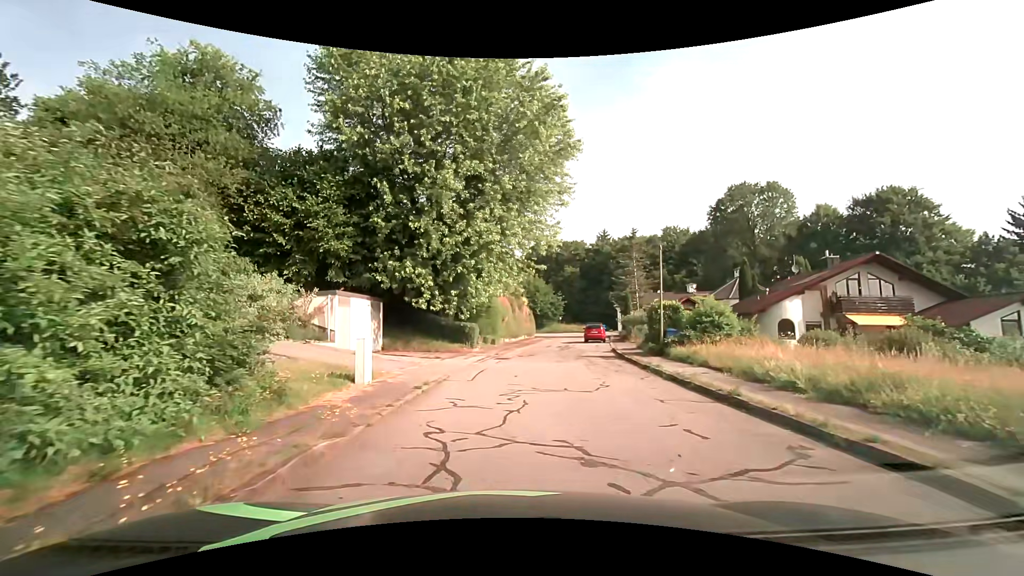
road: residential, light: Day
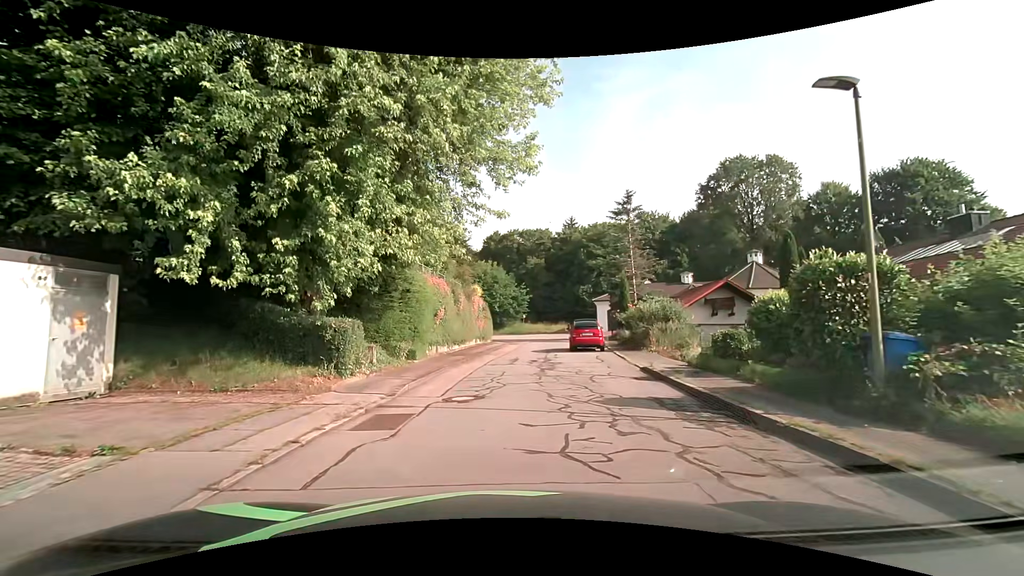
(+0.7, +15.2) m; +4°
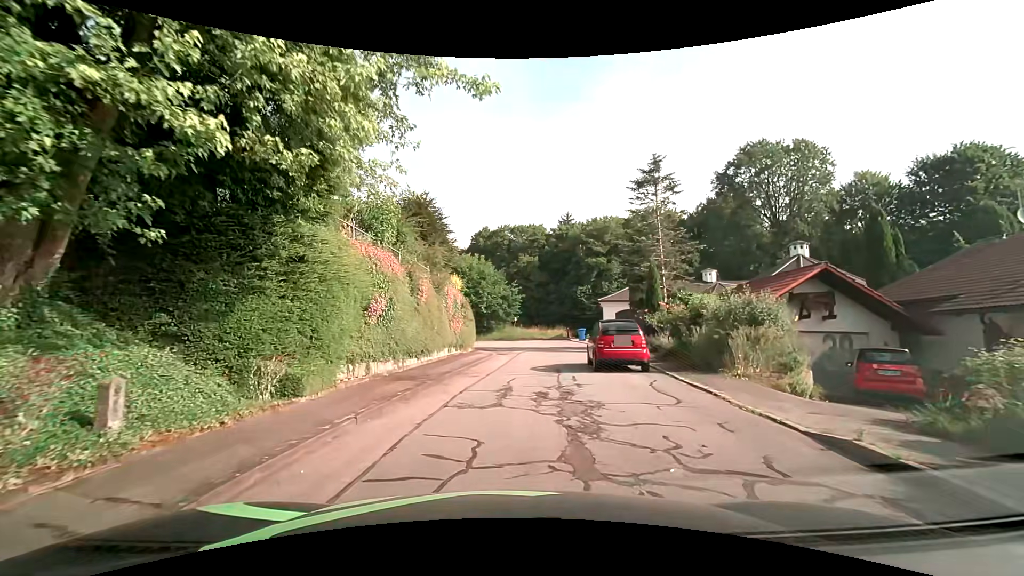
(+0.1, +9.1) m; +2°
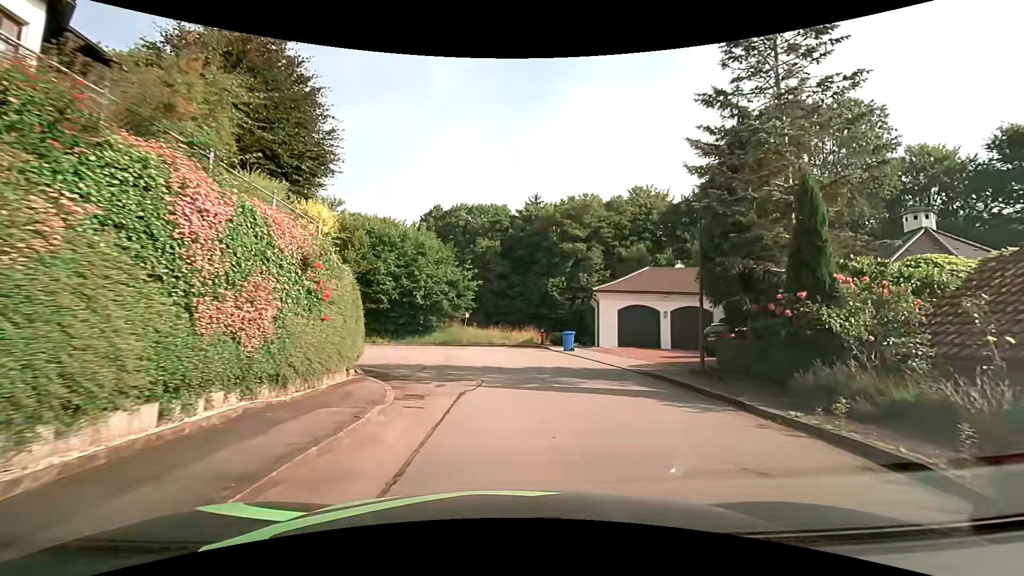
(+0.2, +16.0) m; +4°
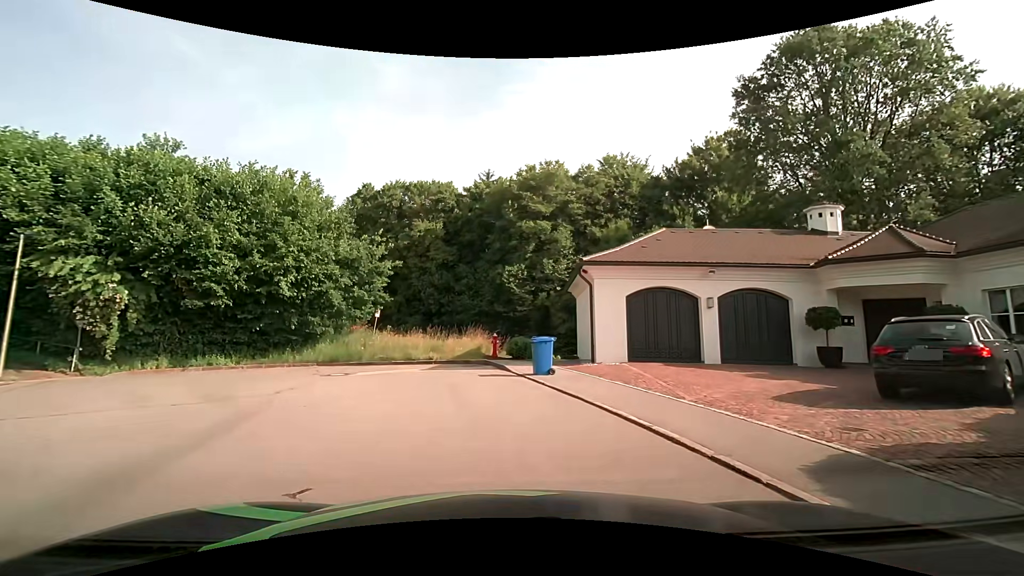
(+1.1, +13.2) m; +6°
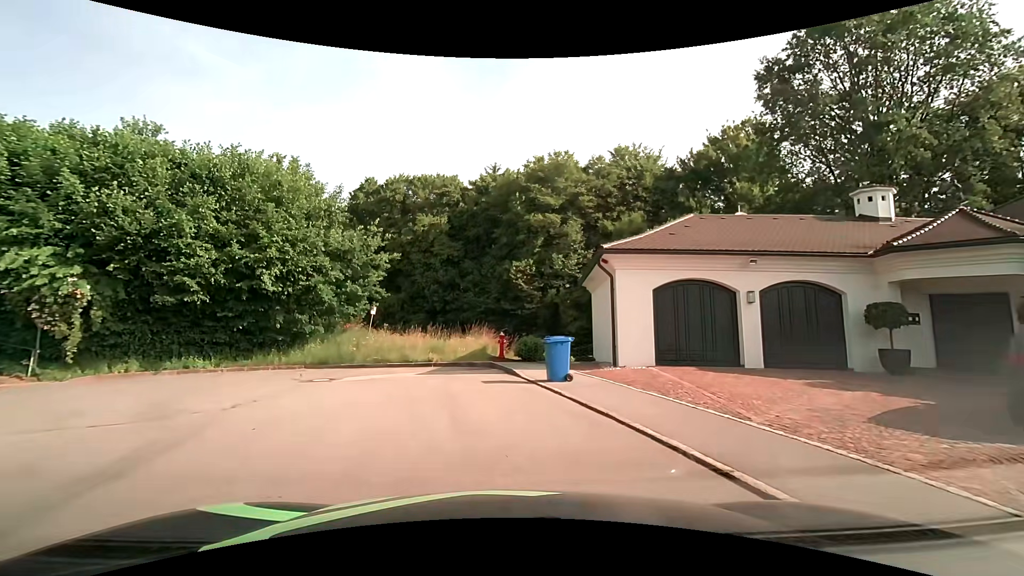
(0.0, +2.2) m; -1°
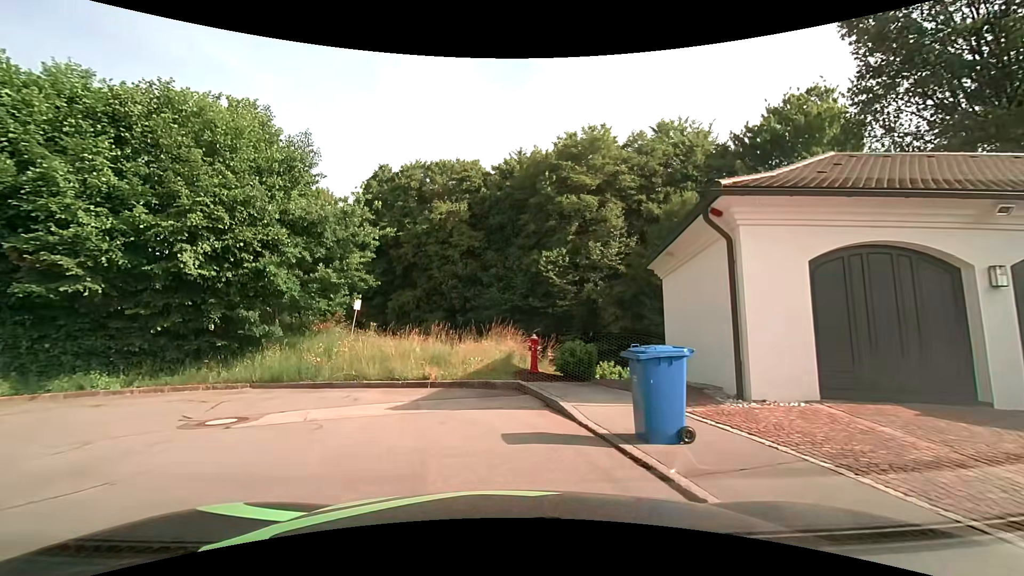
(-0.1, +6.2) m; -3°
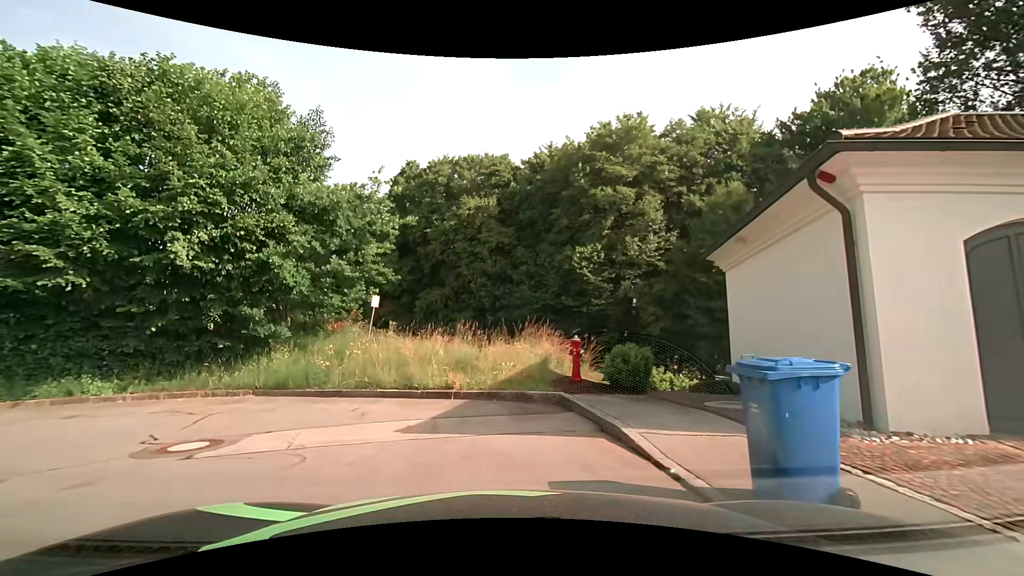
(-0.1, +1.9) m; -3°
